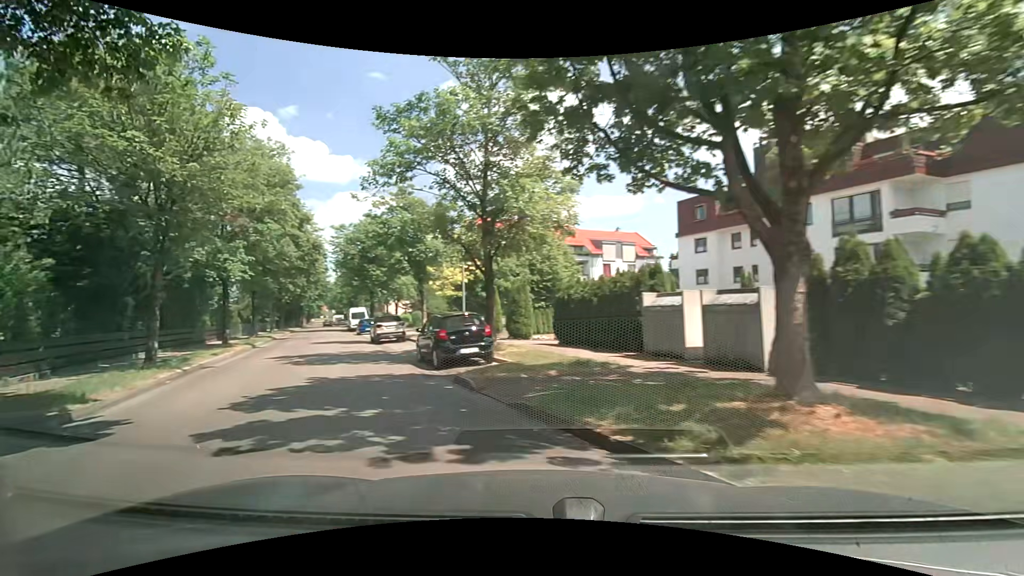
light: Day
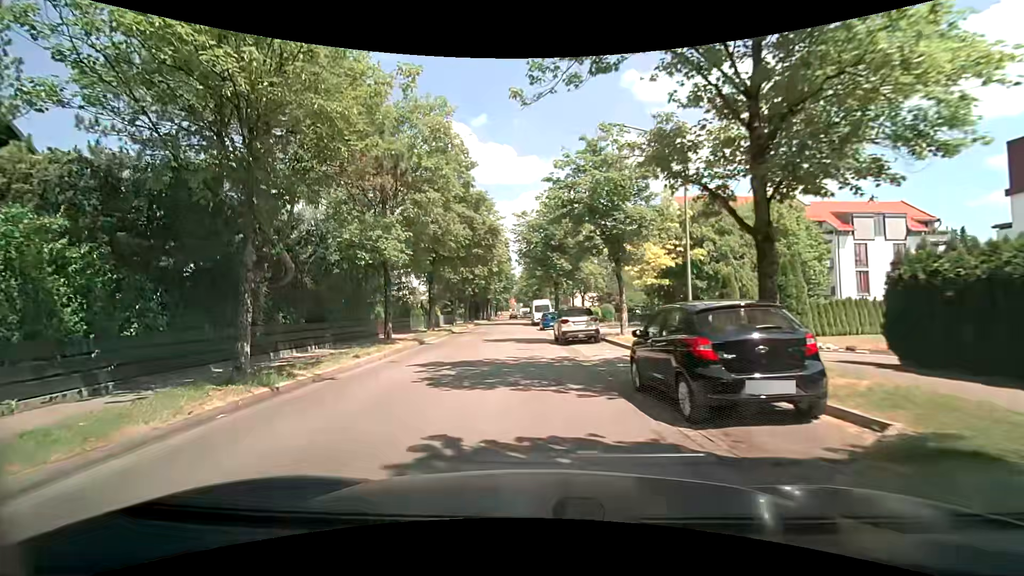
(-1.7, +7.3) m; -20°
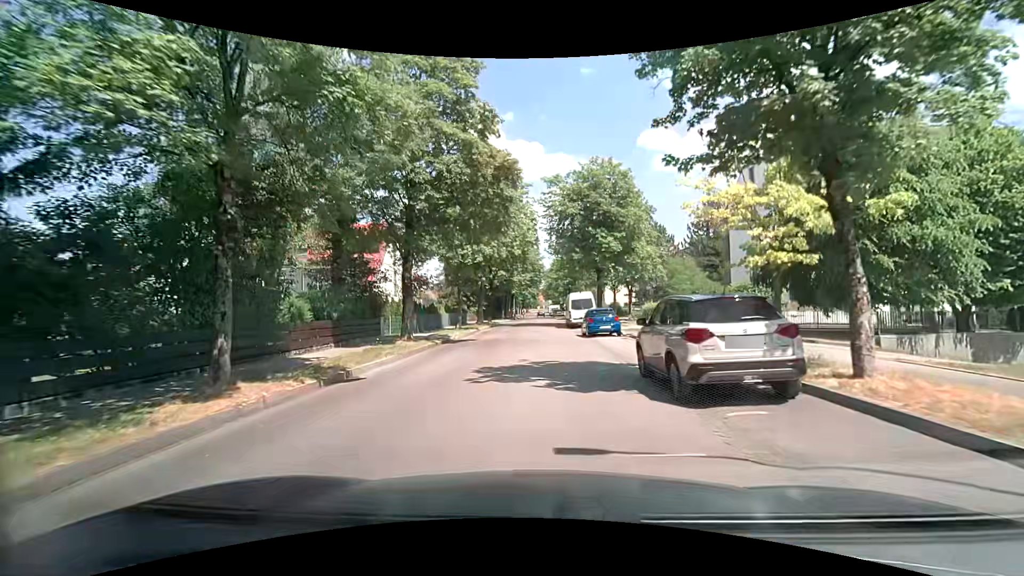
(-1.0, +14.0) m; -4°
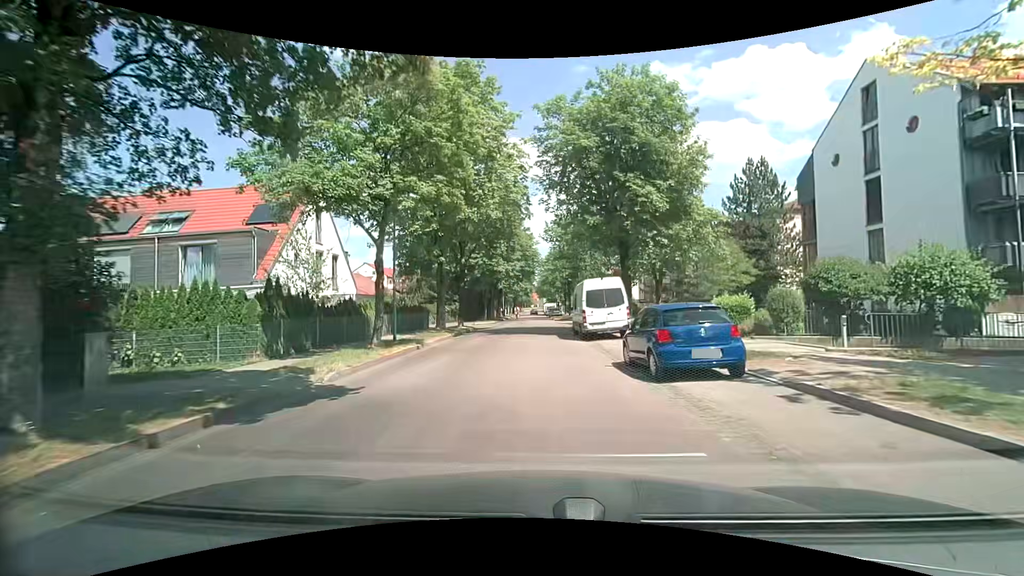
(-0.1, +15.5) m; 0°
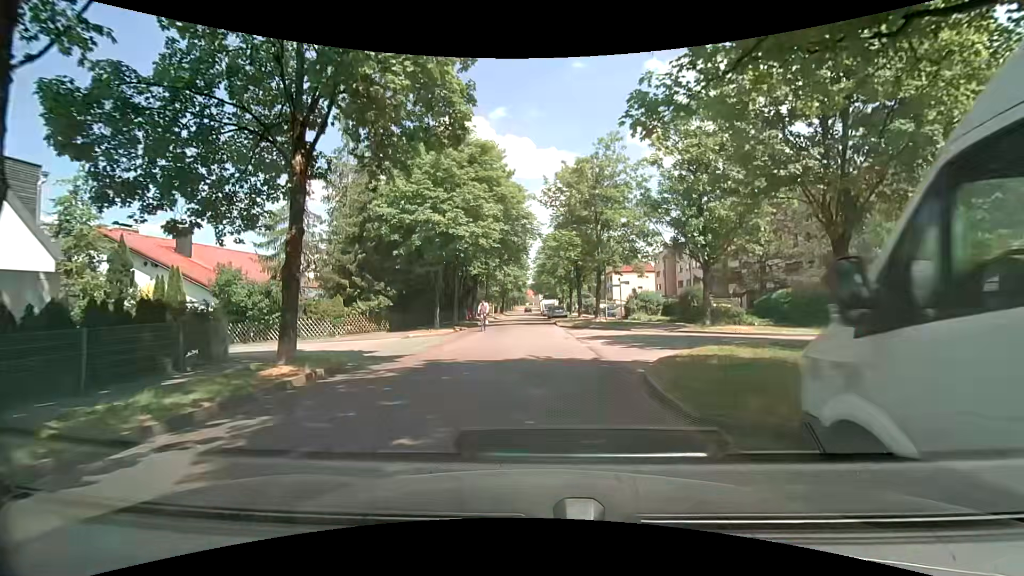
(0.0, +23.8) m; 0°
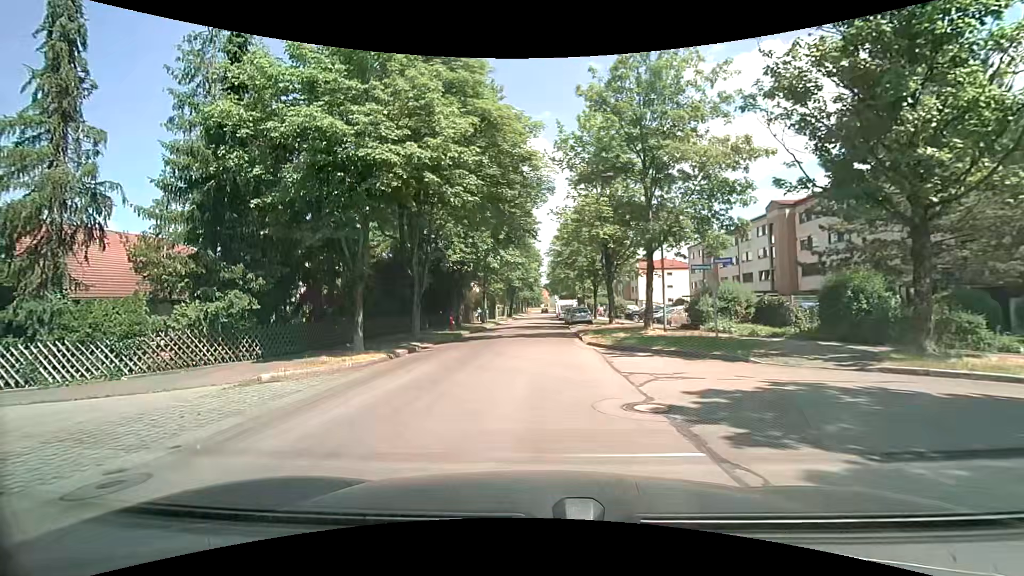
(+0.3, +13.9) m; -1°
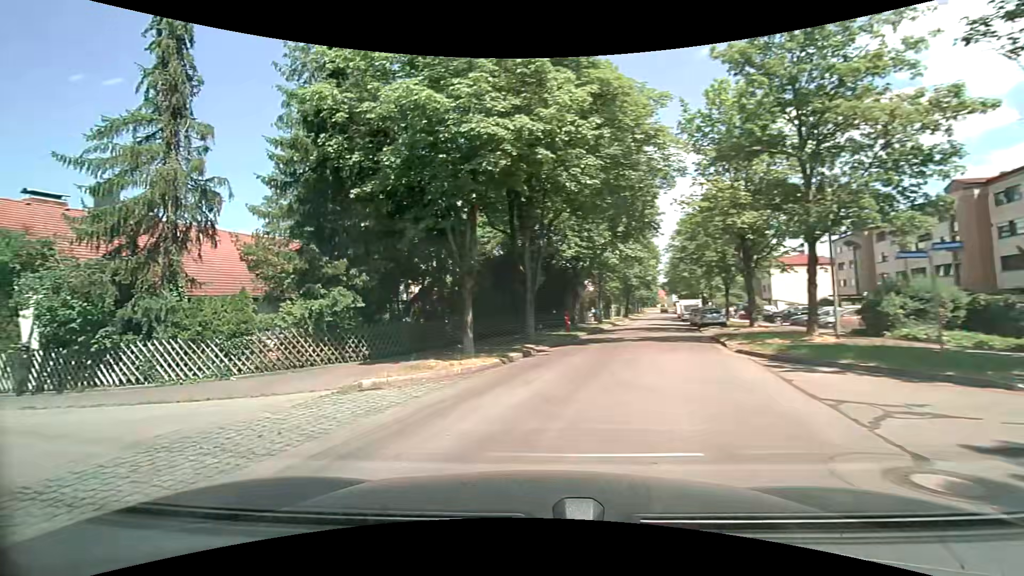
(-0.2, +2.3) m; -15°
